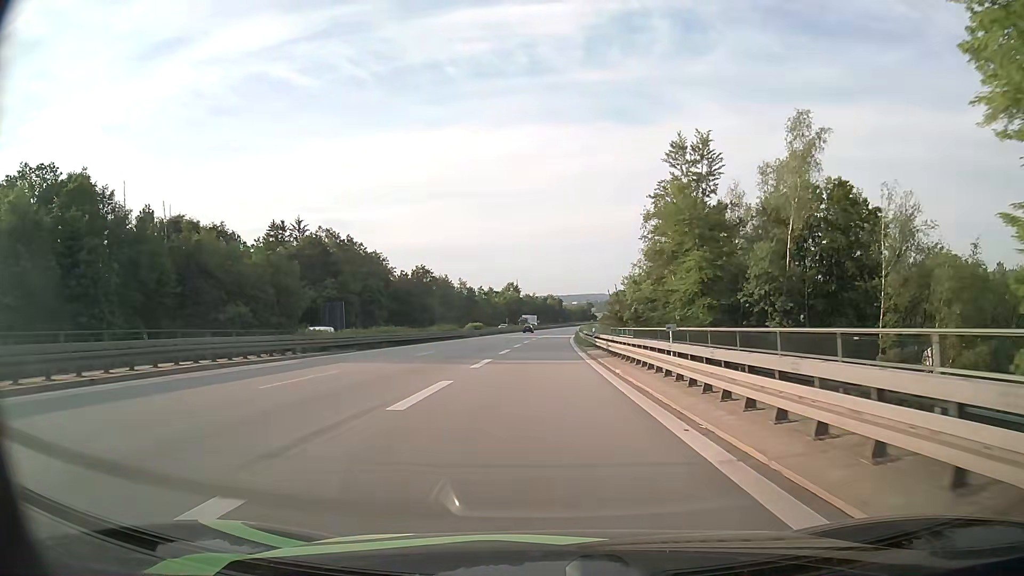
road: motorway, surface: asphalt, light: Day
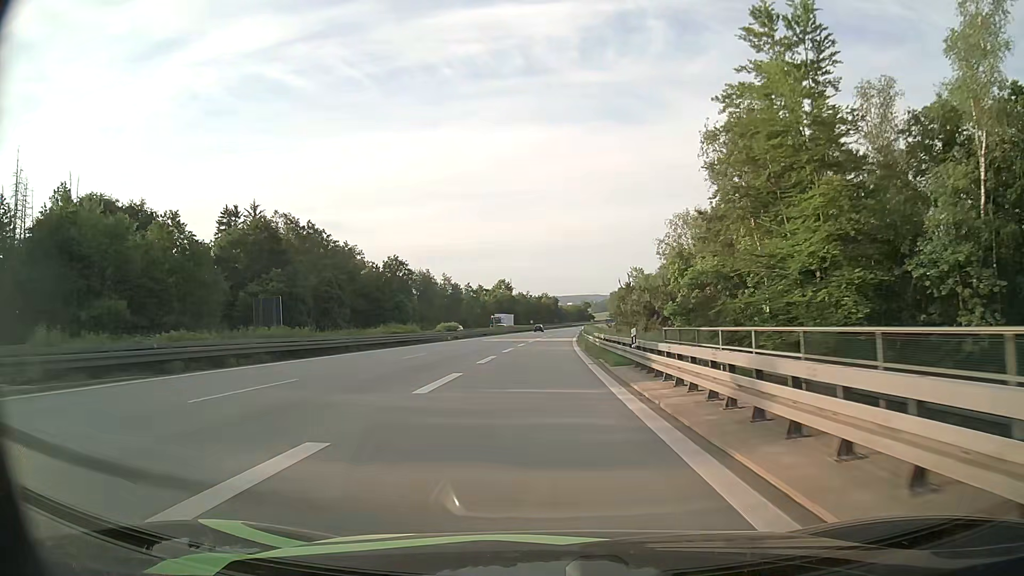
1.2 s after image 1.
(+0.1, +21.4) m; +1°
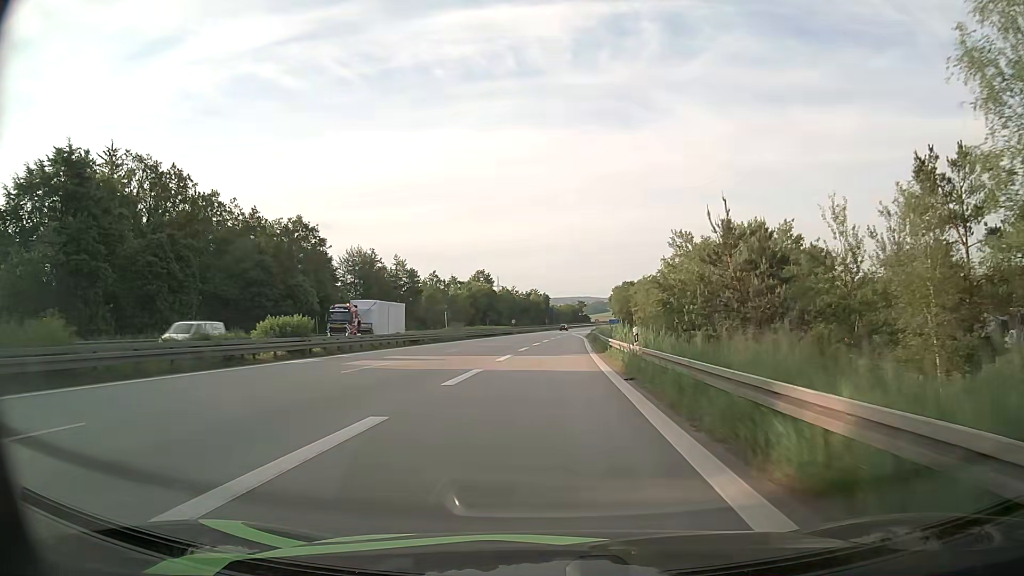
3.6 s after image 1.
(+0.3, +45.9) m; +1°
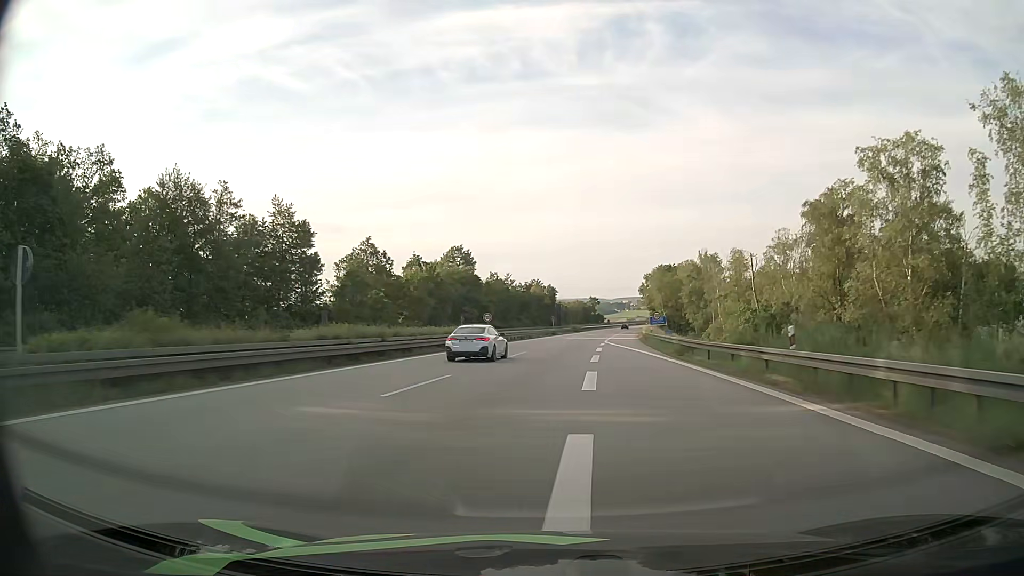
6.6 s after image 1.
(-0.4, +61.7) m; -1°
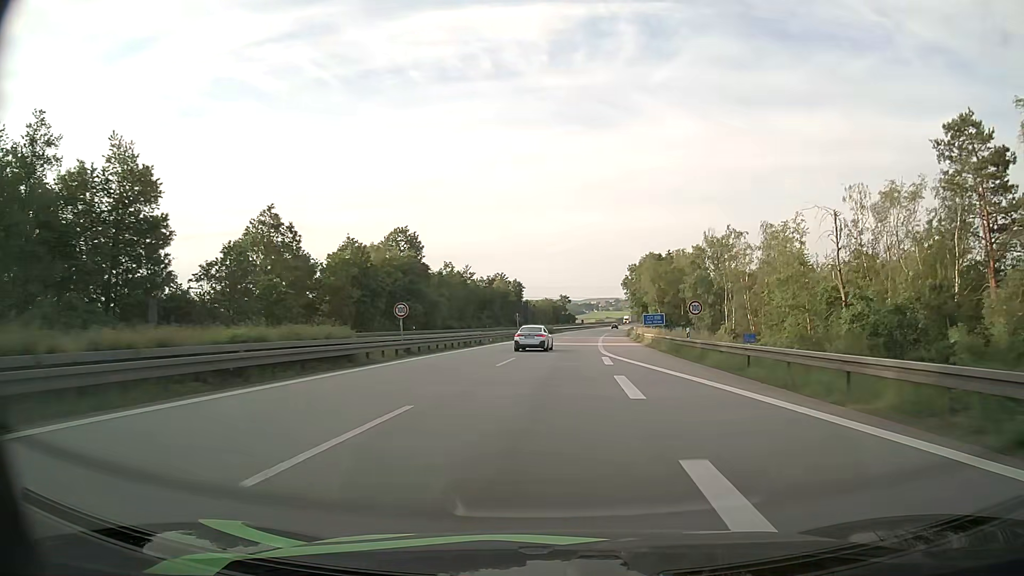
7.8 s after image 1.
(+0.5, +25.7) m; +3°
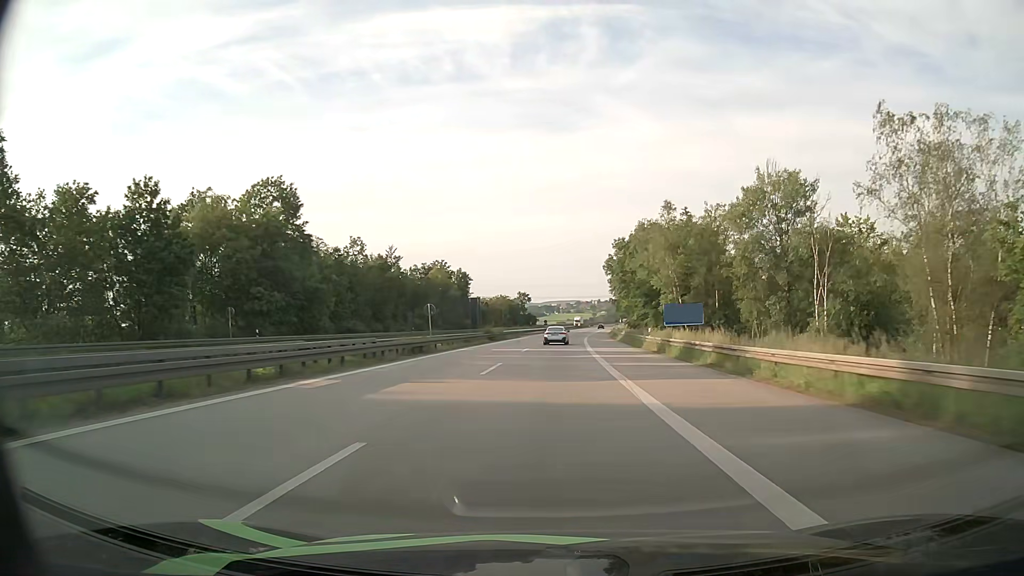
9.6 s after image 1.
(+1.4, +39.9) m; +3°
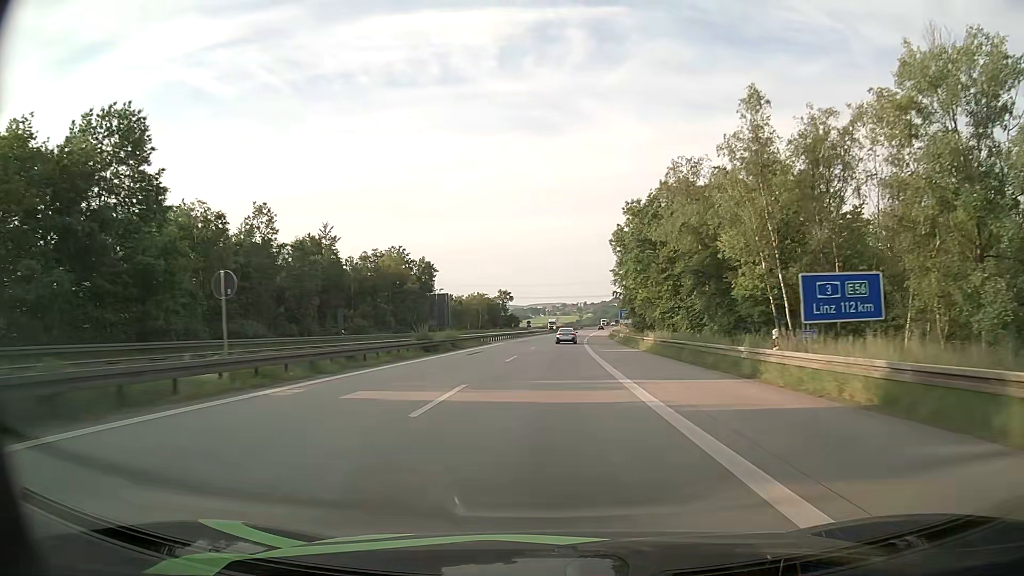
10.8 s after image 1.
(+0.3, +28.1) m; +1°
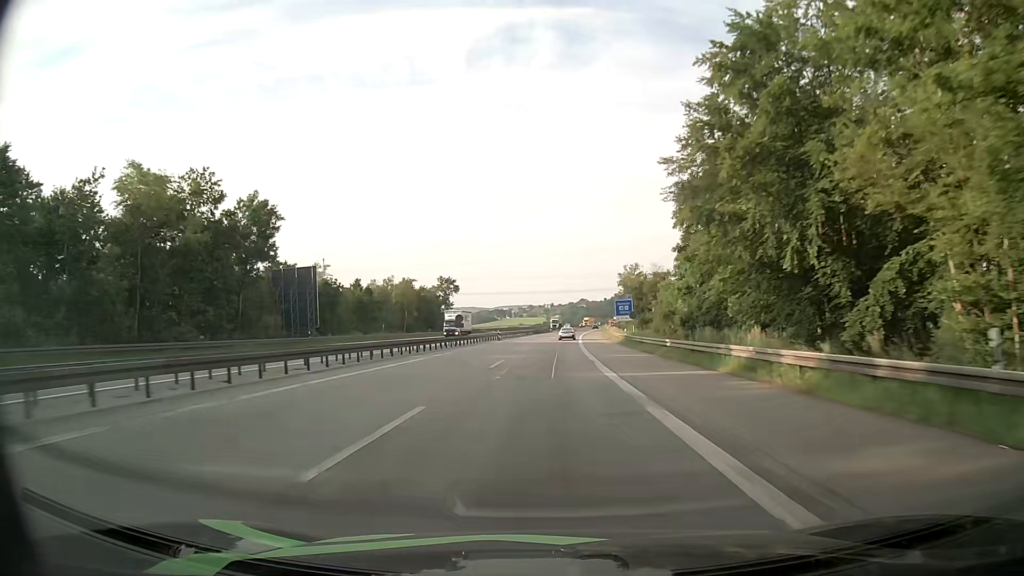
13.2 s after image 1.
(+1.5, +58.9) m; +3°
(0, +10) (0, +20) (0, +30) (0, +40) (+1, +50) (+1, +60) (+1, +70) (+2, +80) (+2, +90) (+3, +100) m
